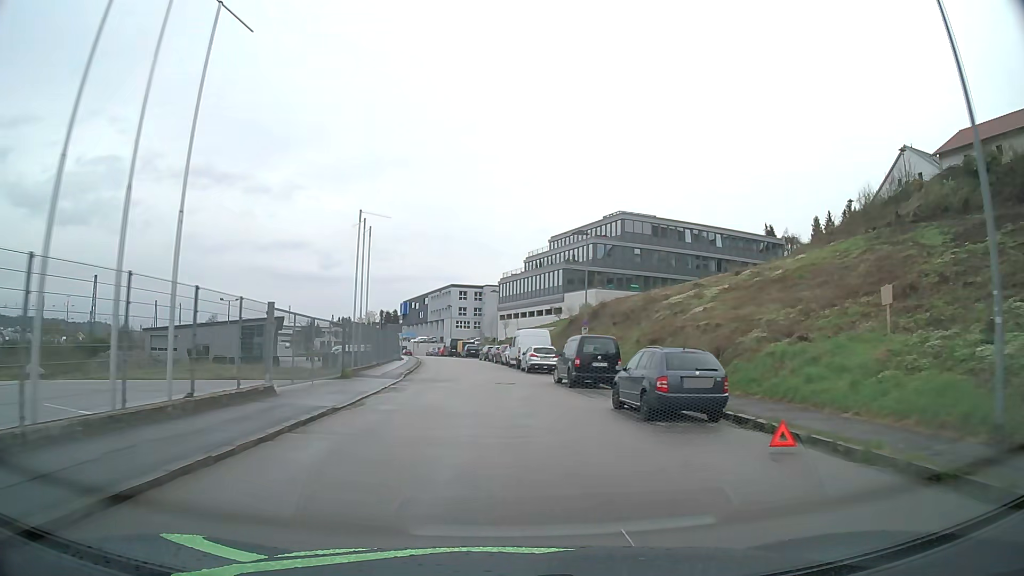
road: residential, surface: asphalt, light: Day
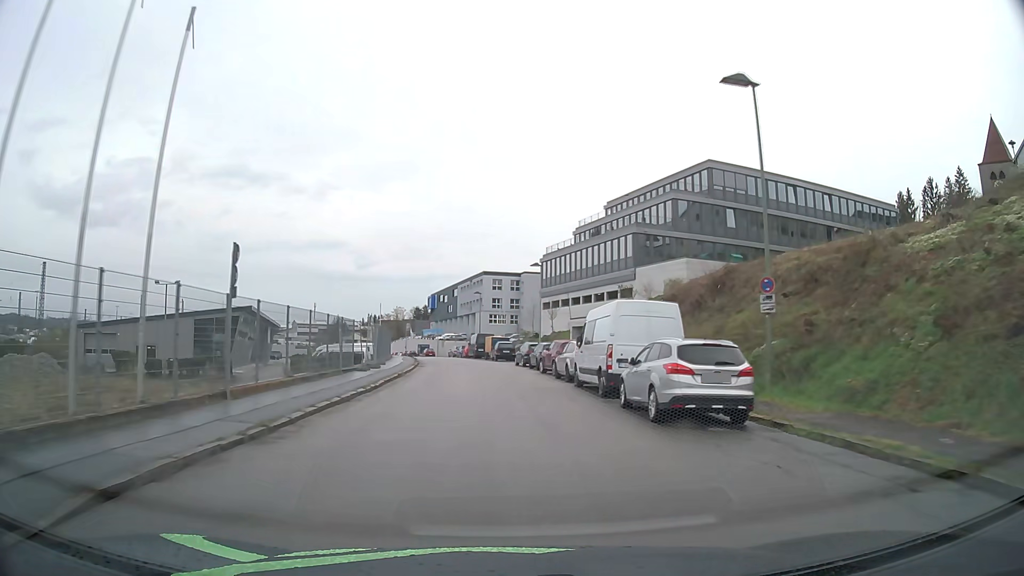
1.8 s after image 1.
(-0.6, +24.4) m; -3°
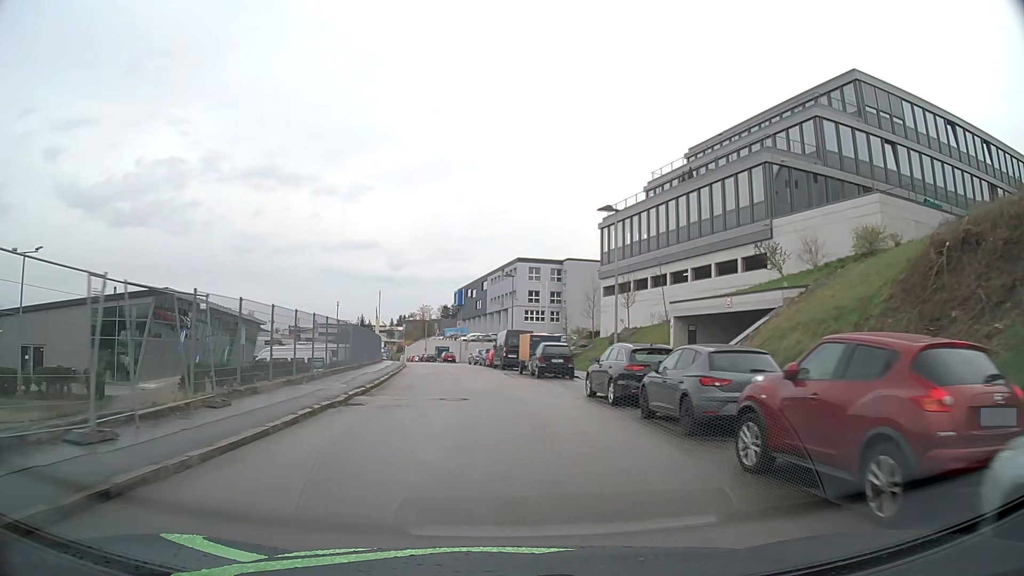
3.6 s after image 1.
(-0.7, +24.2) m; -3°
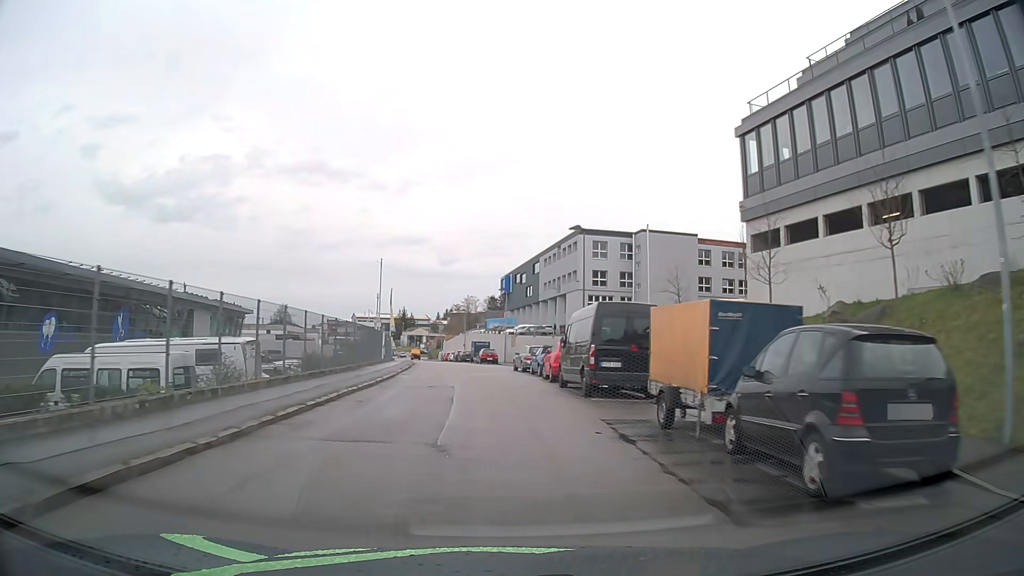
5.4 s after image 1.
(-0.9, +23.9) m; -5°
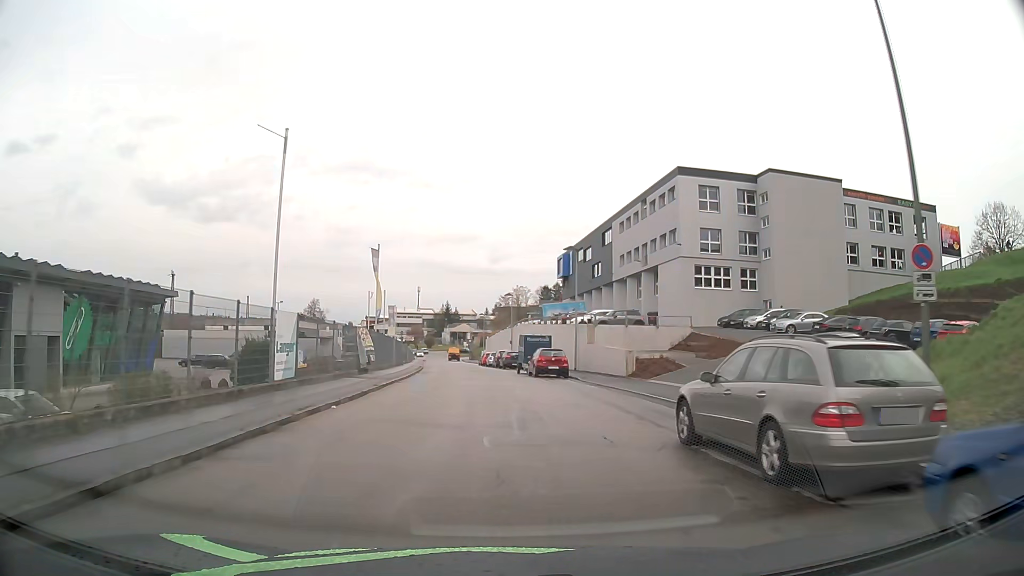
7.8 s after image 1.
(-1.1, +29.7) m; -4°
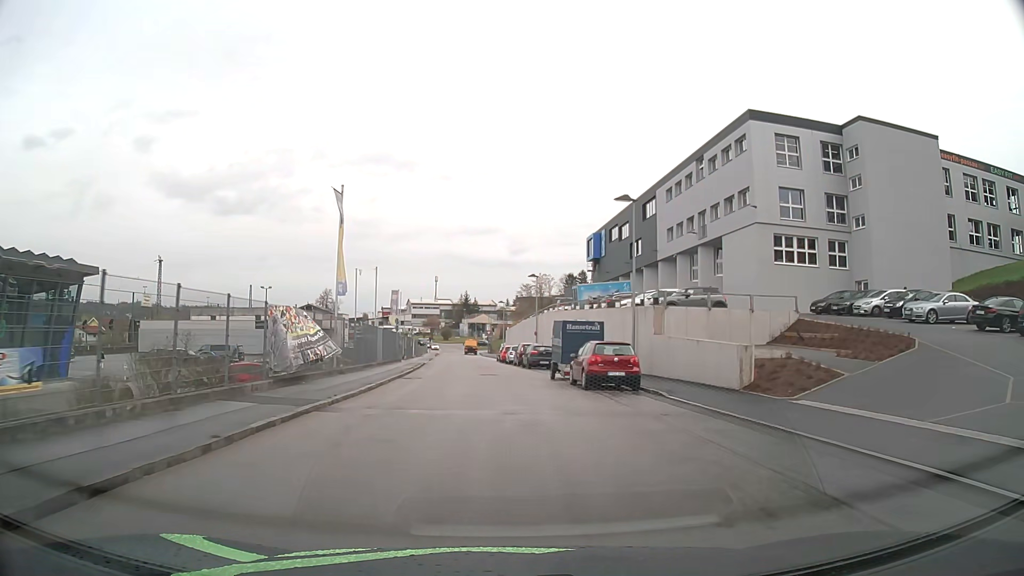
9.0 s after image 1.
(-0.2, +13.6) m; -2°
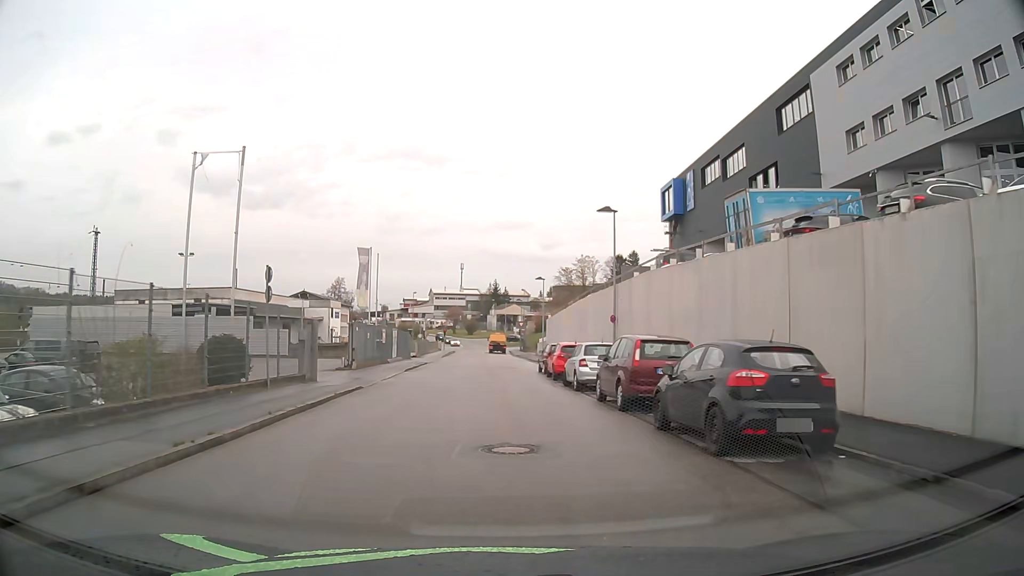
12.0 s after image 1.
(-0.8, +31.1) m; -3°
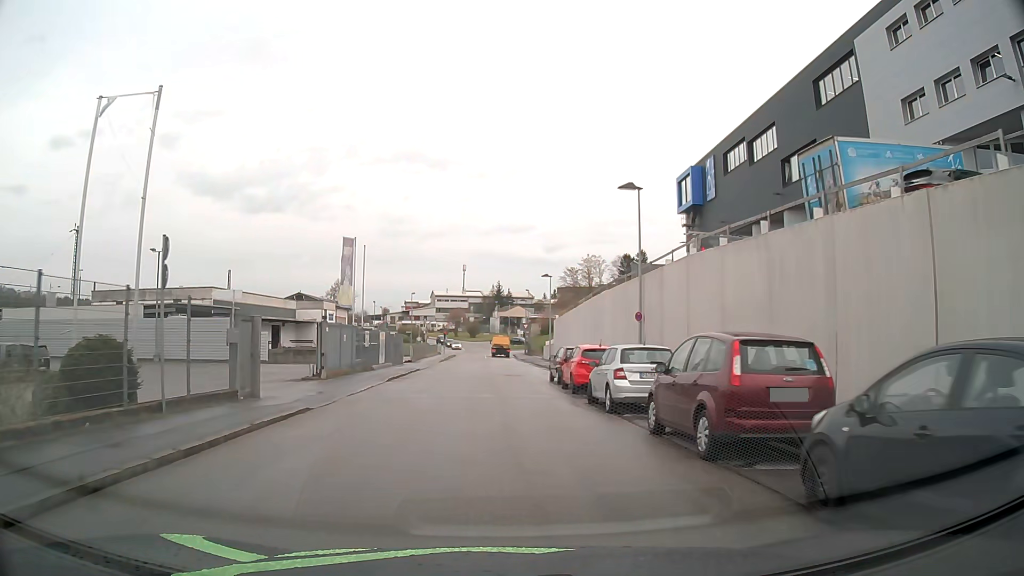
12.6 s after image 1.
(0.0, +5.8) m; 0°
(0, +10) (0, +20) (-1, +30) (-1, +40) (-1, +50) (-1, +60) (-1, +70) (-1, +80) (-2, +90) (-3, +100) m
